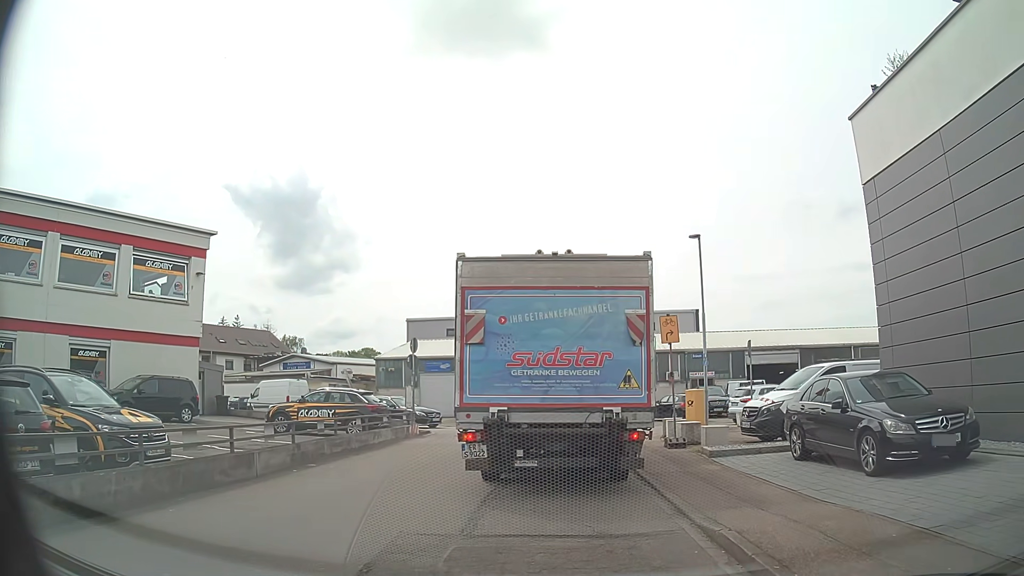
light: Day
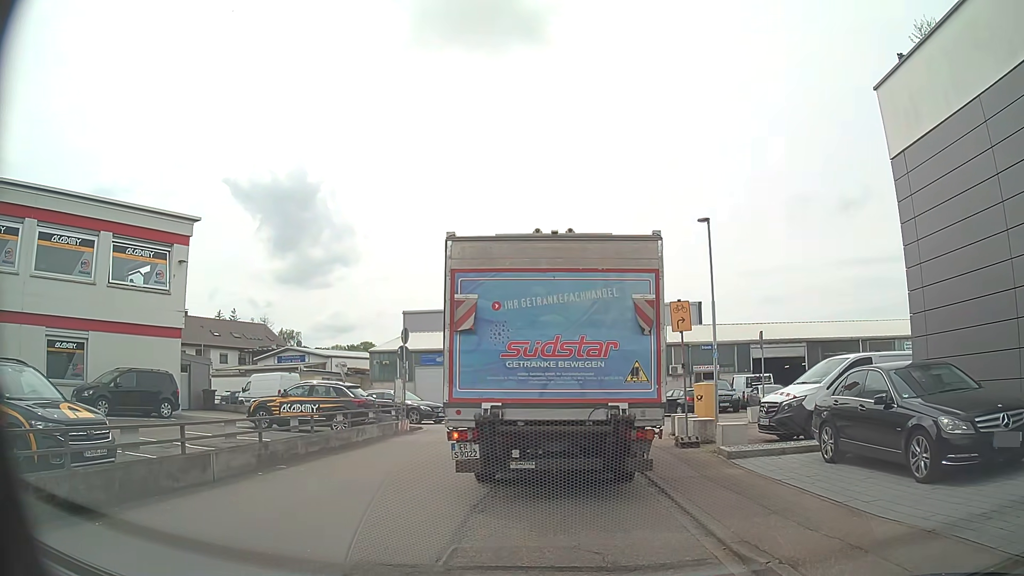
(0.0, +1.3) m; -1°
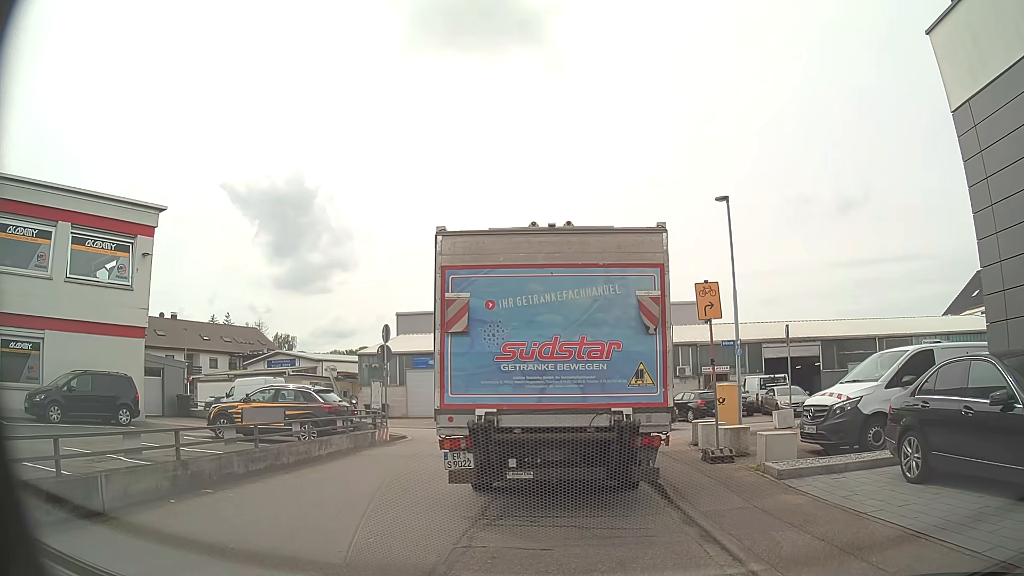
(0.0, +2.5) m; +1°
